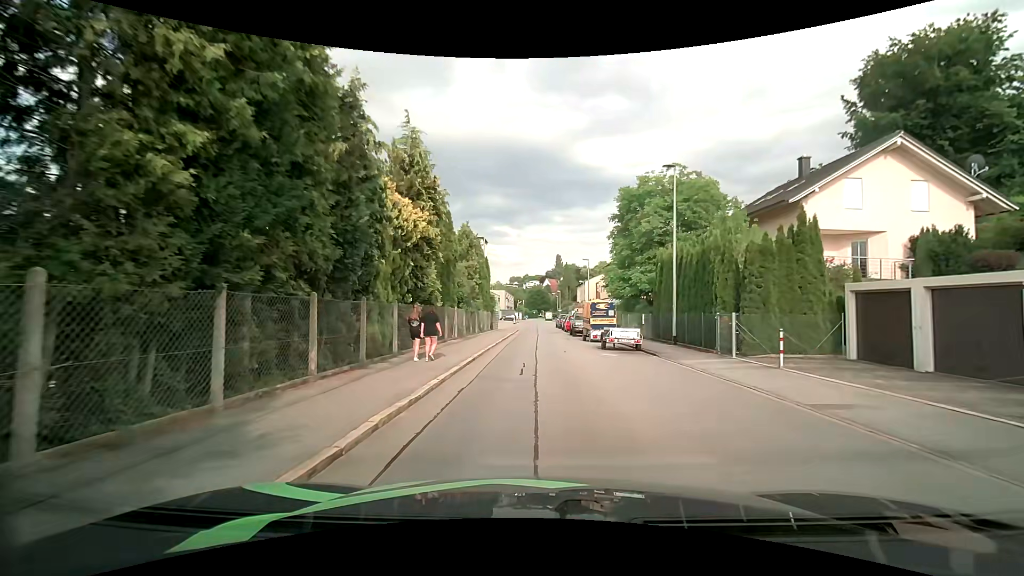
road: residential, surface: asphalt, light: Day
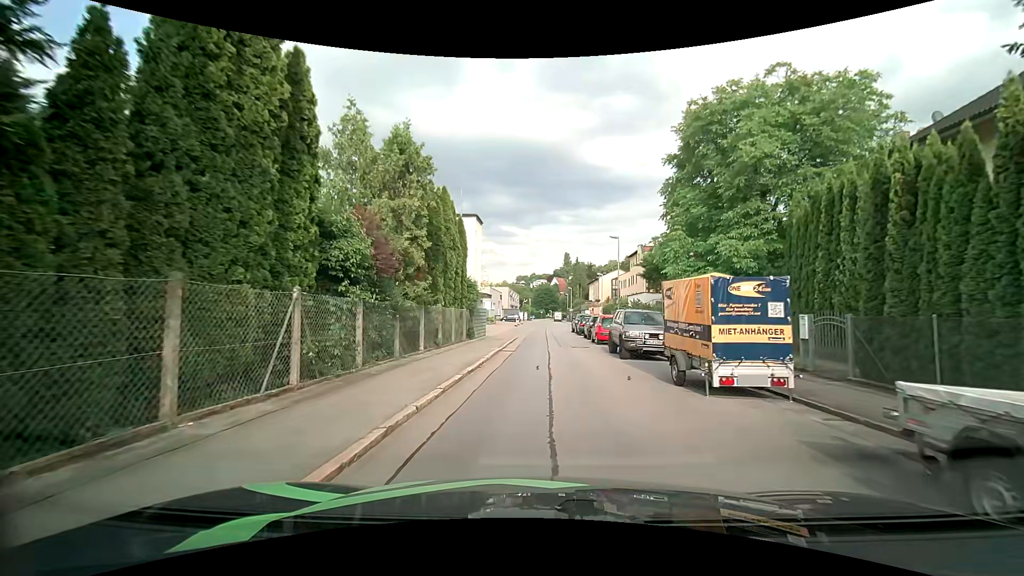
(-0.1, +17.2) m; -1°
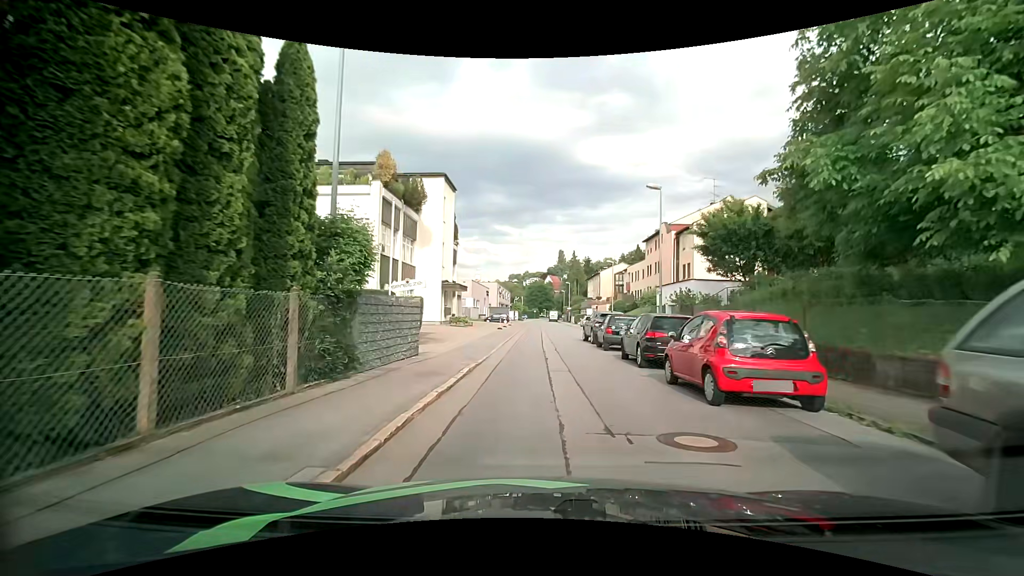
(+0.2, +16.5) m; +1°
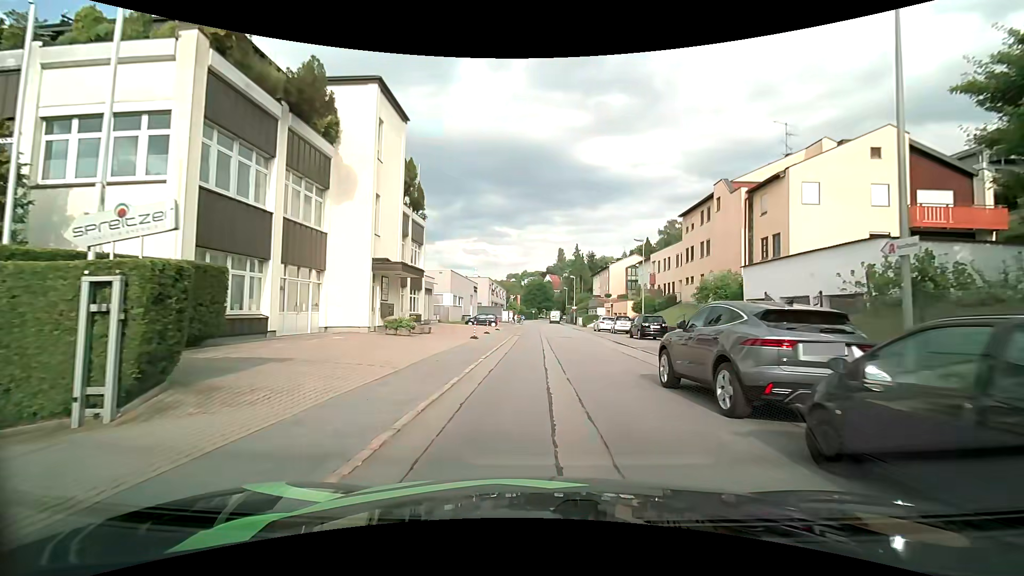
(+0.1, +17.3) m; 0°
(0, +10) (0, +20) (+1, +30) (+2, +40) (+2, +50) (+2, +60) (+2, +70) (+1, +80) (0, +90) (0, +100) m
